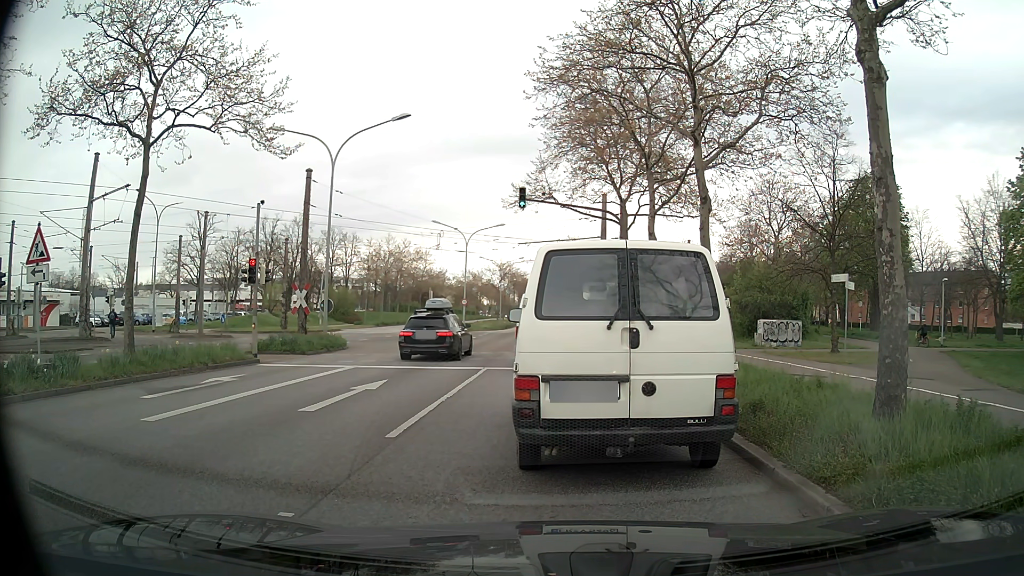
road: primary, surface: asphalt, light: Day
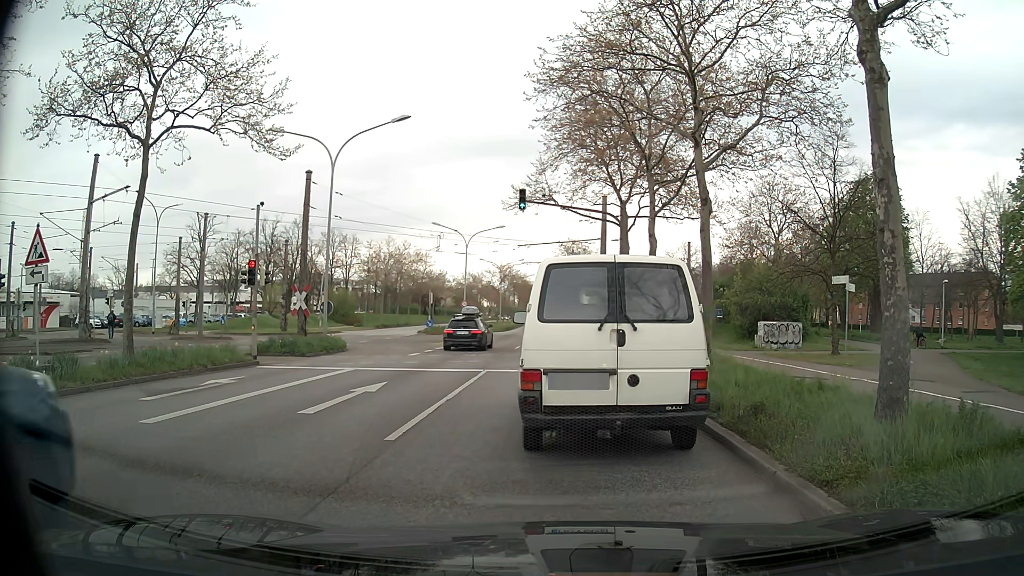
(0.0, 0.0) m; 0°
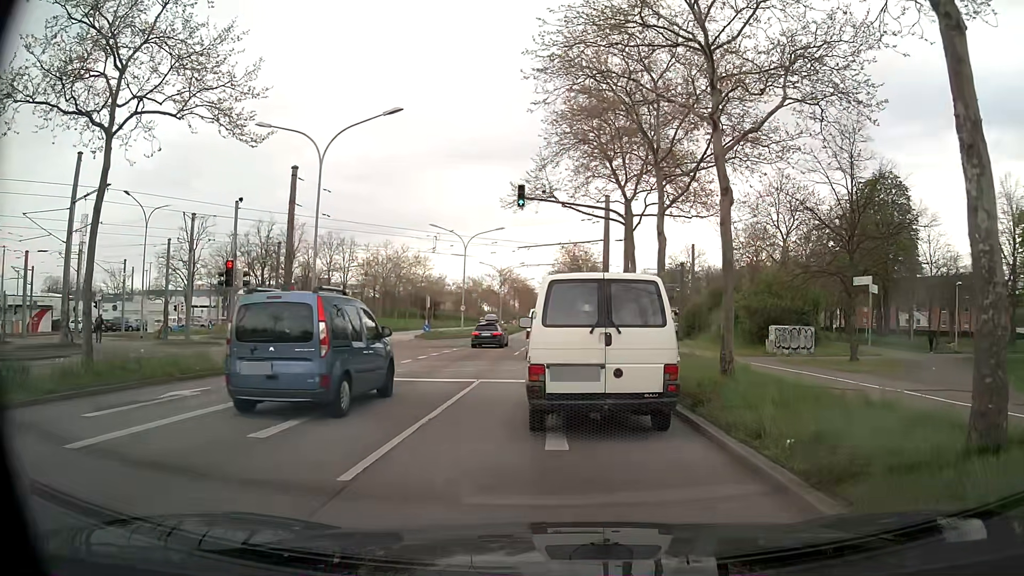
(0.0, +2.0) m; +1°
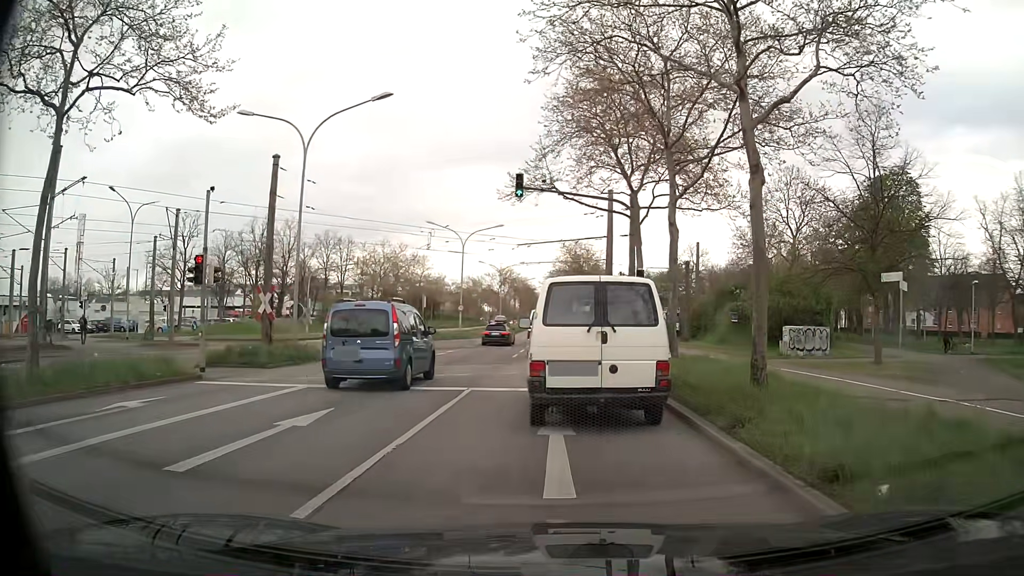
(-0.1, +2.1) m; -2°
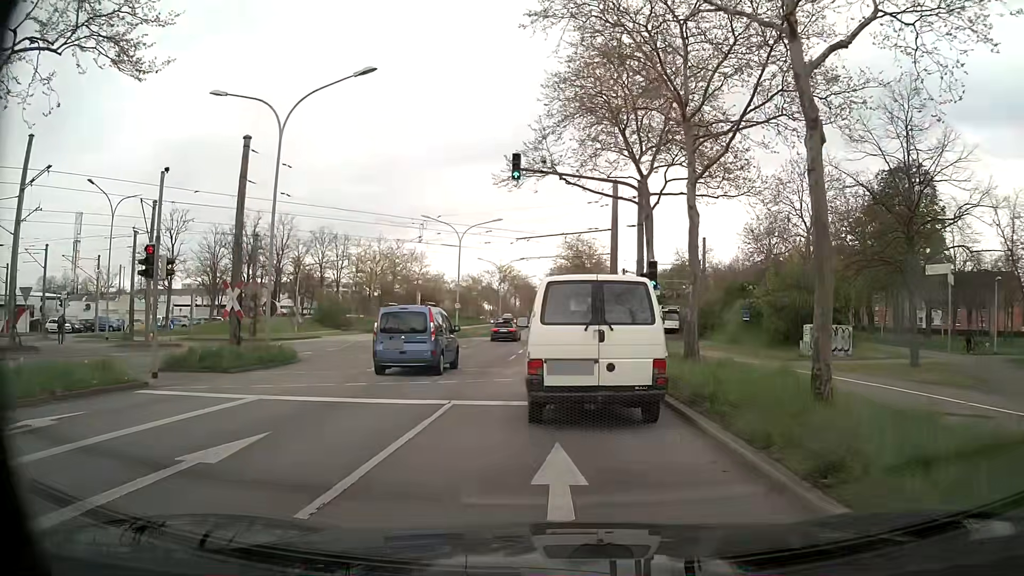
(0.0, +2.7) m; 0°
